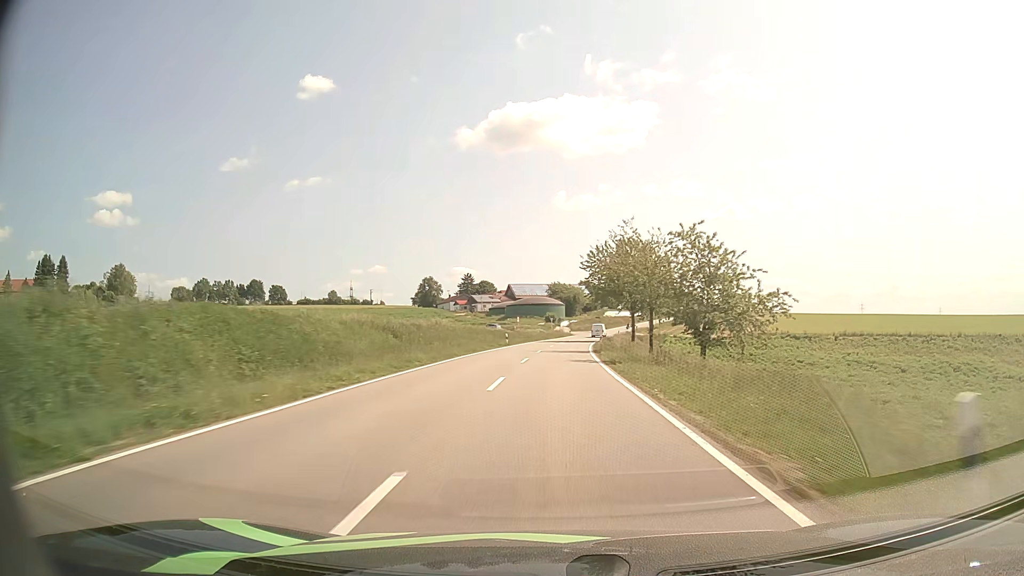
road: tertiary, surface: asphalt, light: Day
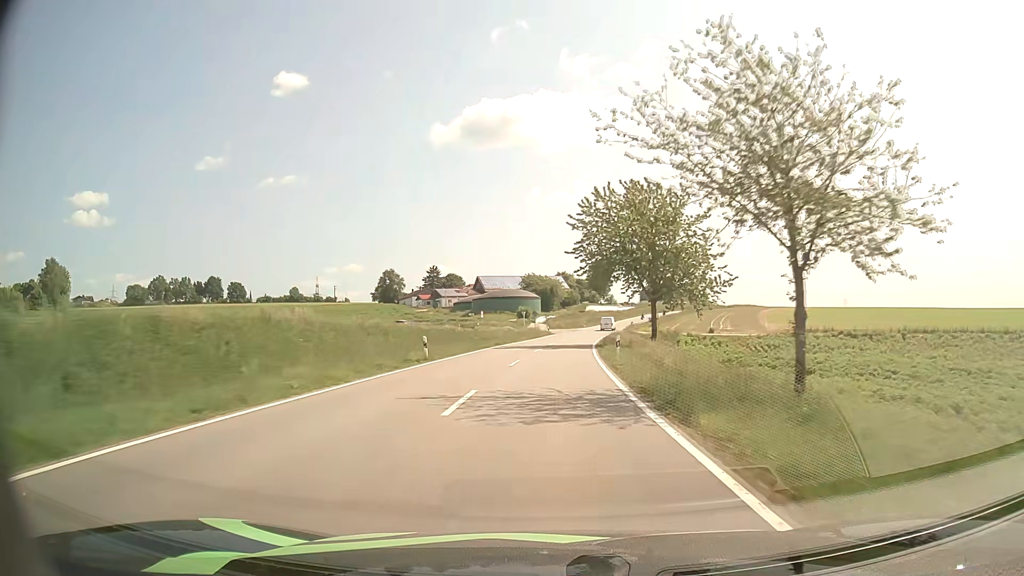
(+0.5, +29.0) m; +2°
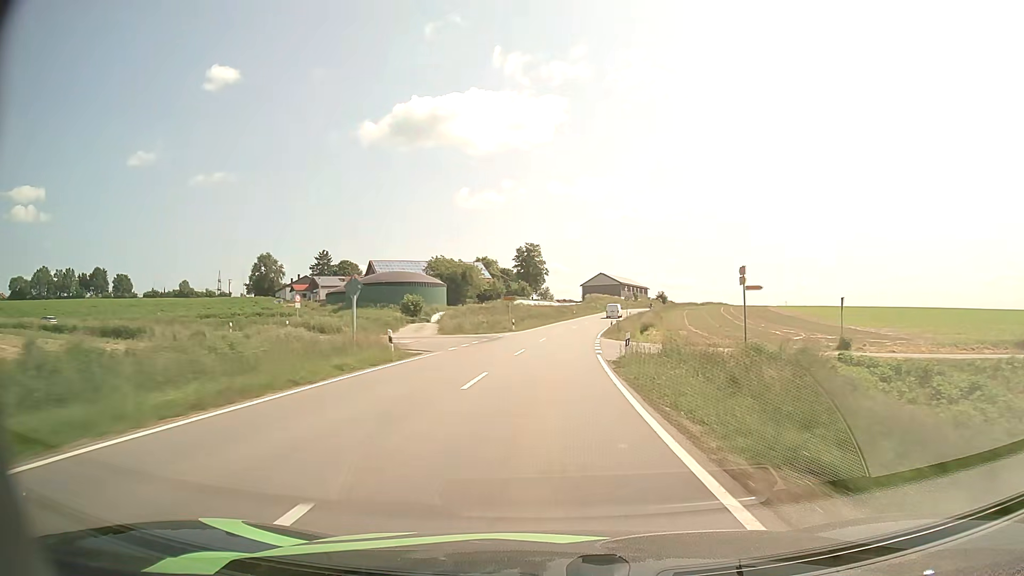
(+2.7, +58.7) m; +6°
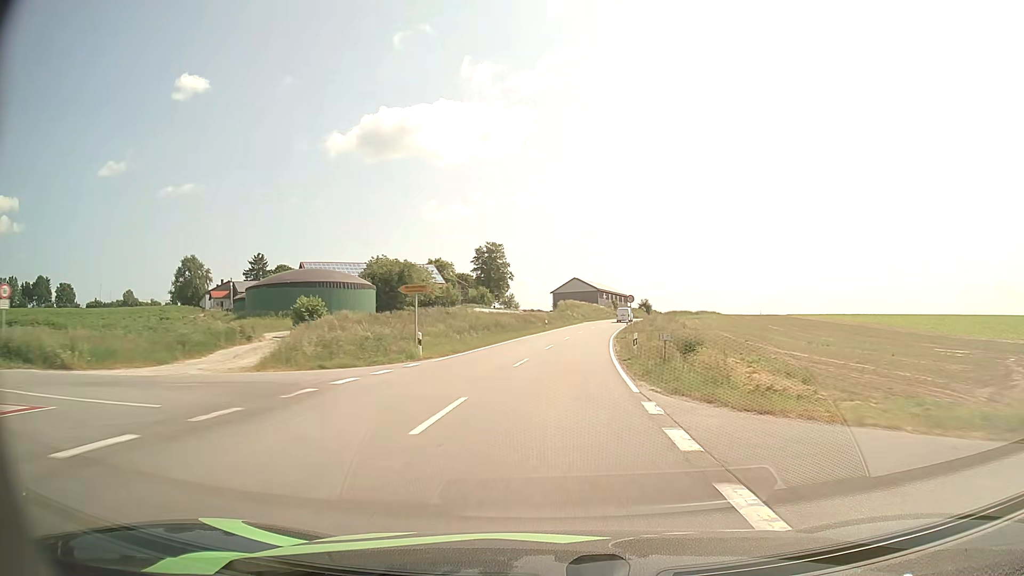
(+0.8, +29.6) m; +3°
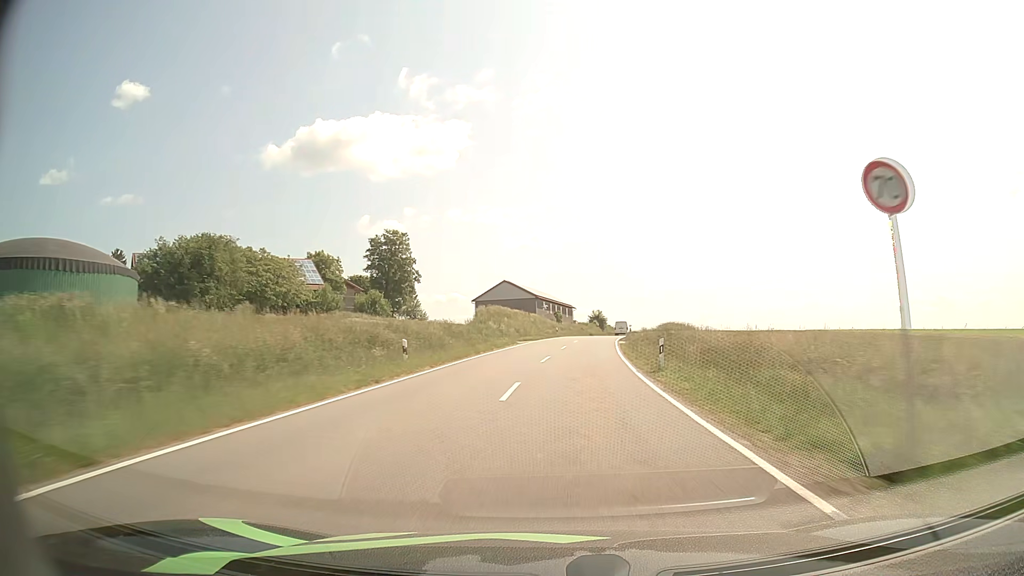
(+2.0, +44.7) m; +6°
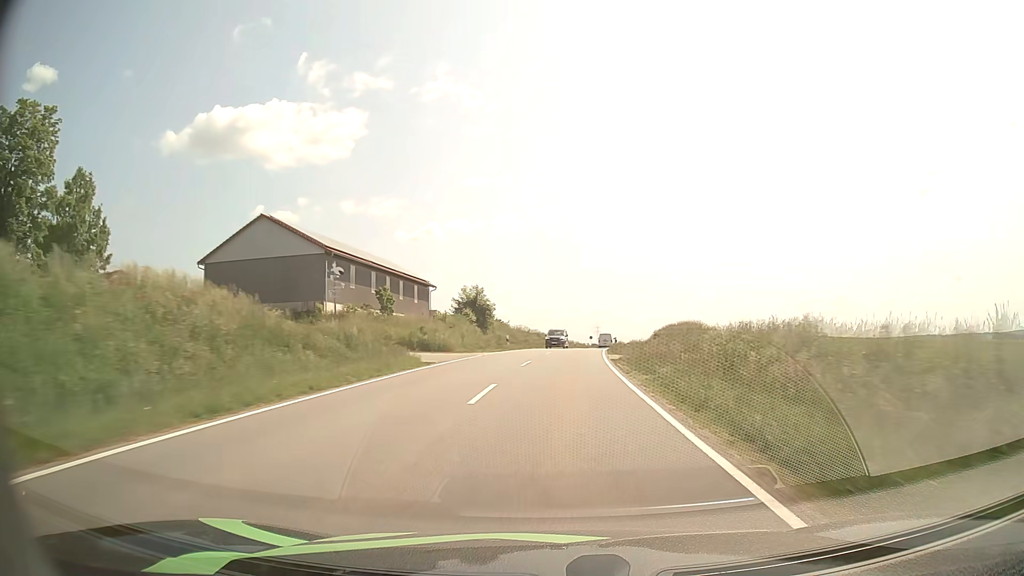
(+6.8, +75.0) m; +9°
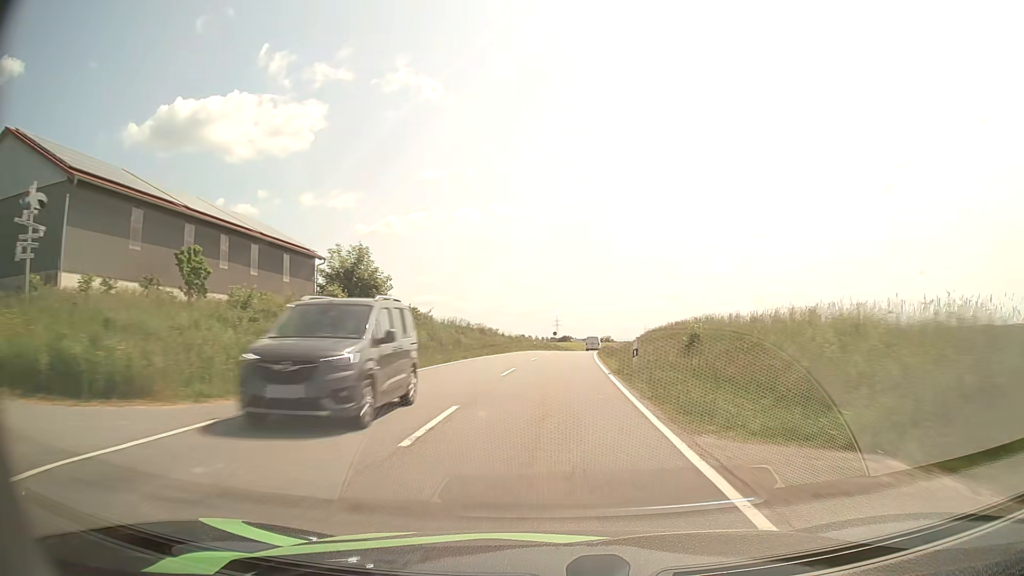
(+1.1, +28.6) m; +4°
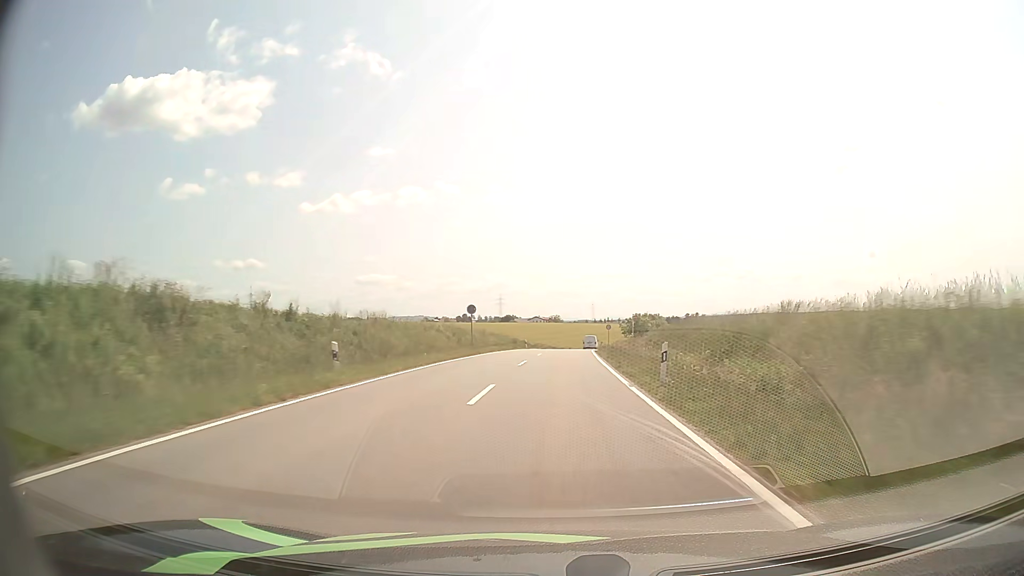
(+2.2, +57.6) m; +5°
(0, +10) (0, +20) (0, +30) (+1, +40) (+1, +50) (+2, +60) (+3, +70) (+4, +80) (+5, +90) (+6, +100) m
